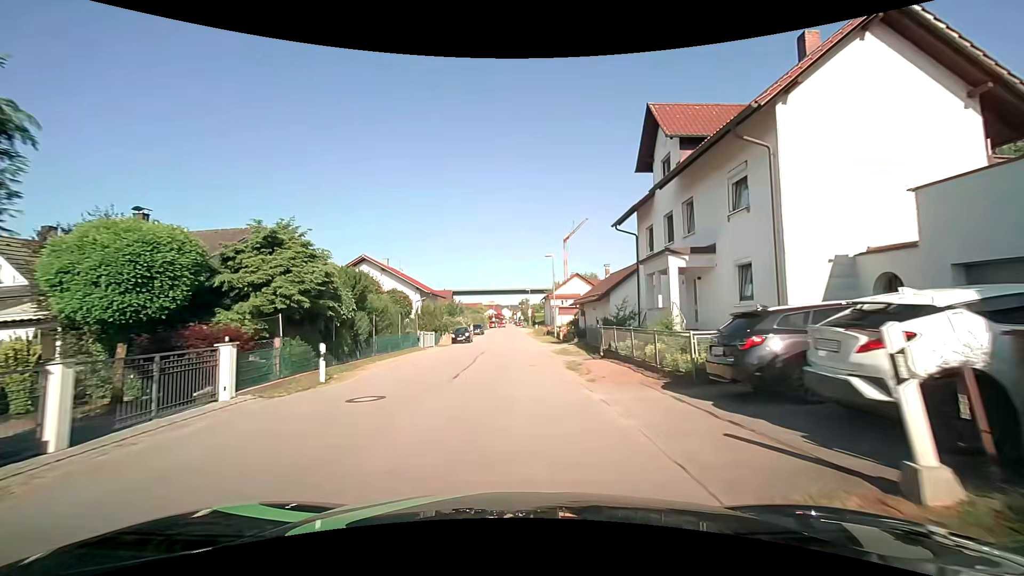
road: unclassified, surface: asphalt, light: Day
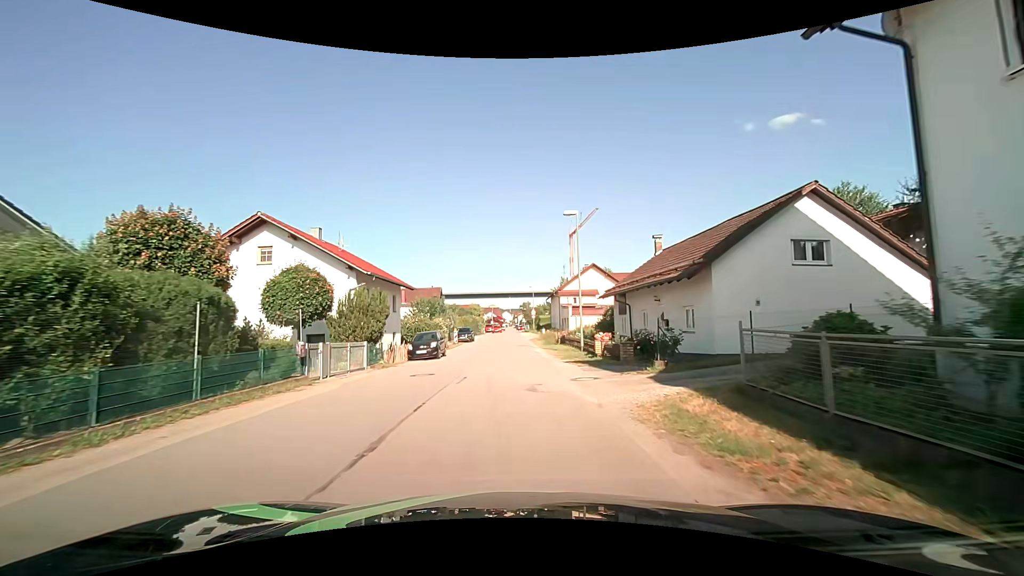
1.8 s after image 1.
(-0.1, +17.9) m; 0°
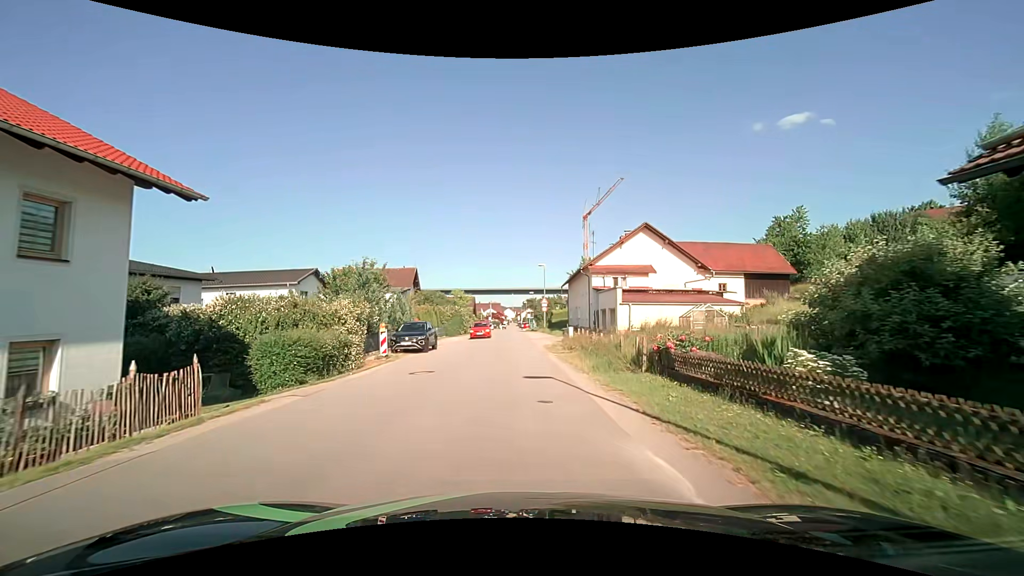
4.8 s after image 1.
(-0.3, +26.8) m; 0°
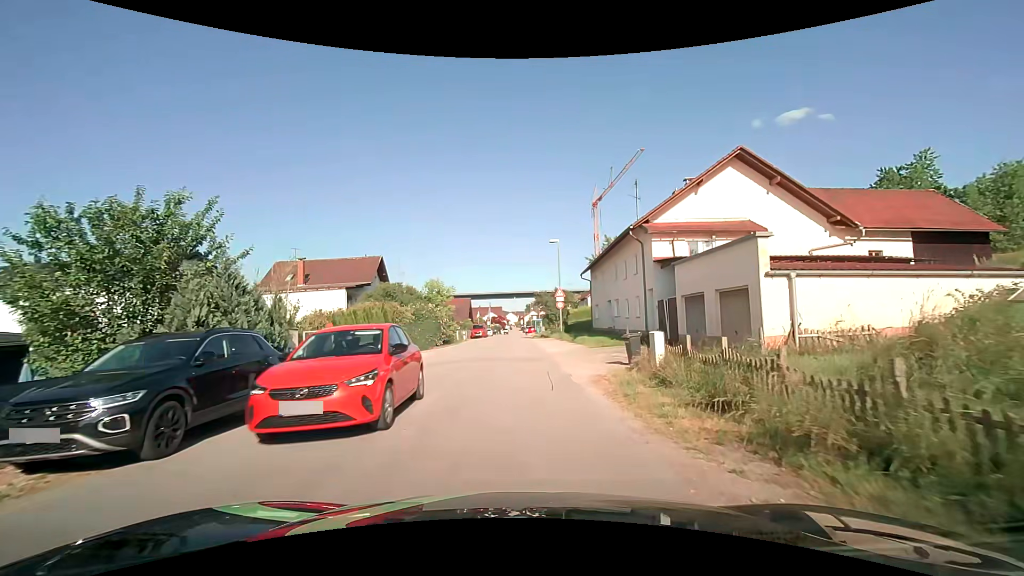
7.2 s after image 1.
(-0.2, +18.5) m; 0°
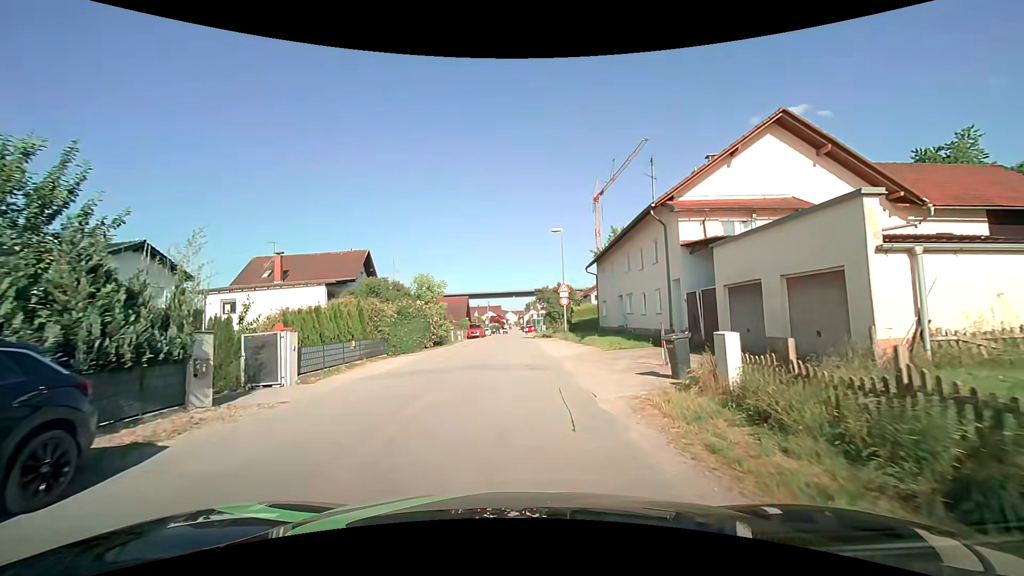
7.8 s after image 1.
(0.0, +4.2) m; 0°
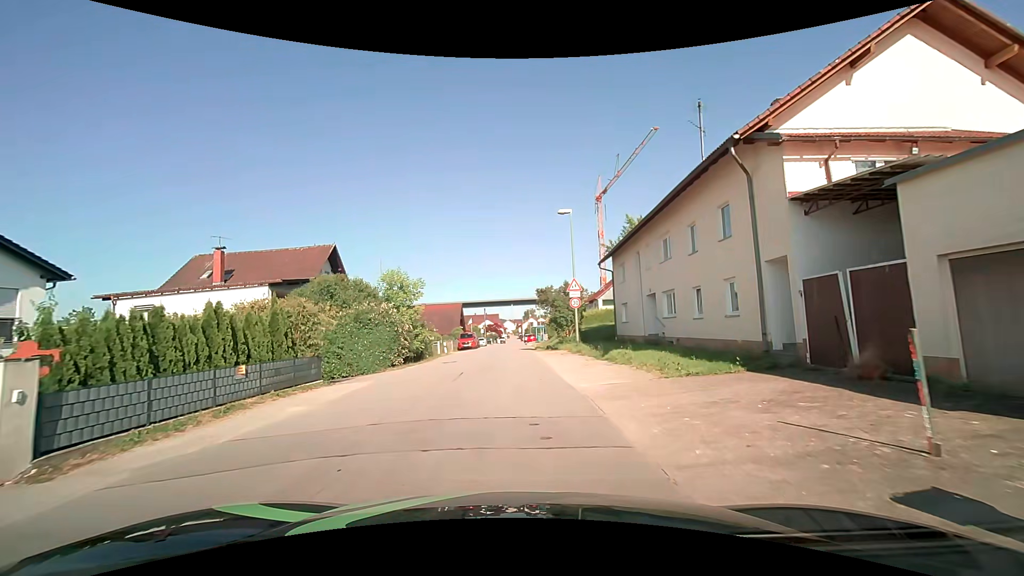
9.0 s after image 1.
(0.0, +8.3) m; +1°
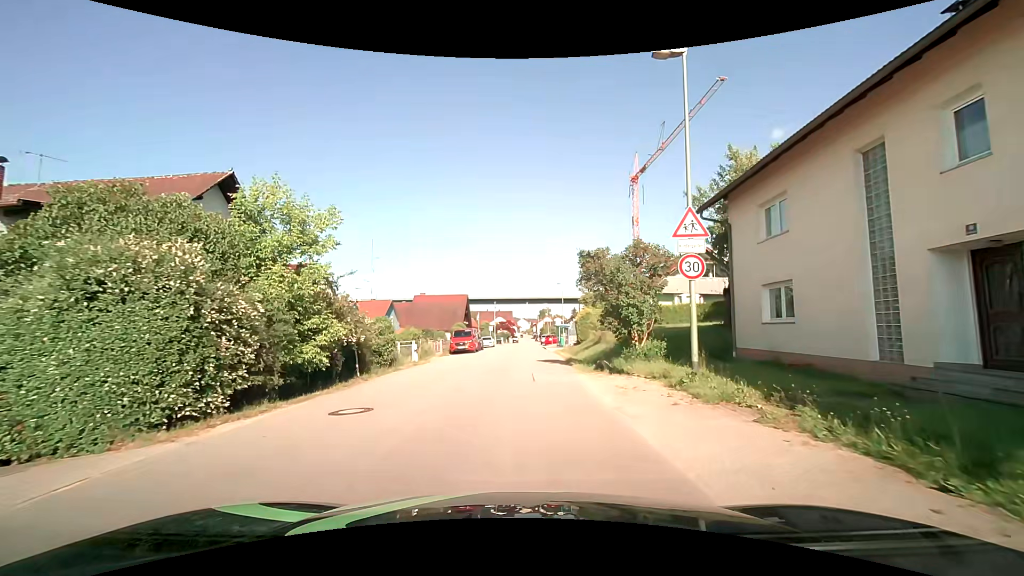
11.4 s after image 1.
(-0.4, +16.8) m; -2°
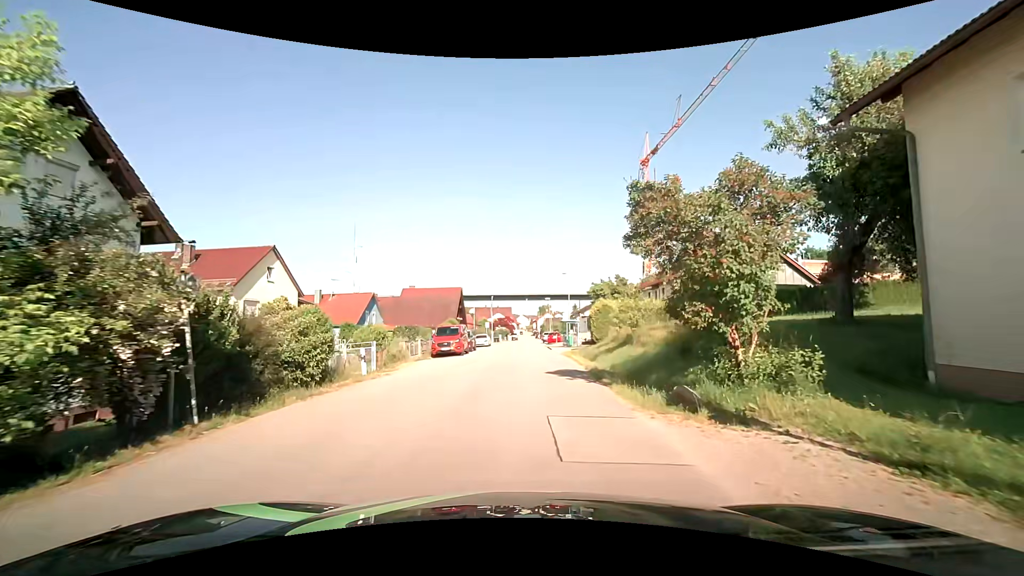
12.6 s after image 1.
(0.0, +8.3) m; 0°
(0, +10) (0, +20) (+1, +30) (+1, +40) (+1, +50) (+2, +60) (+2, +70) (+2, +80) (+3, +90) (+3, +100) m
